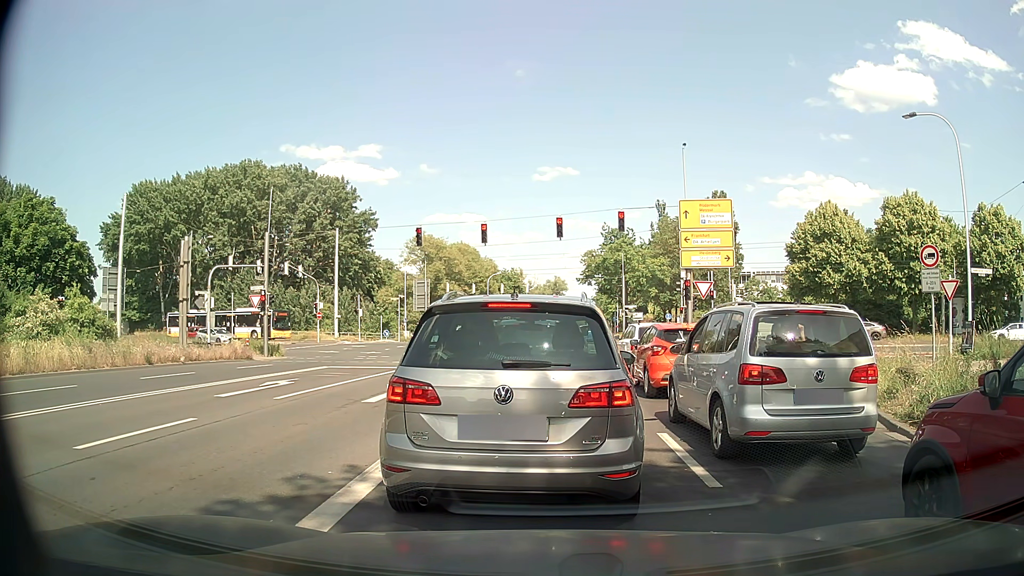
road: secondary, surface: asphalt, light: Day
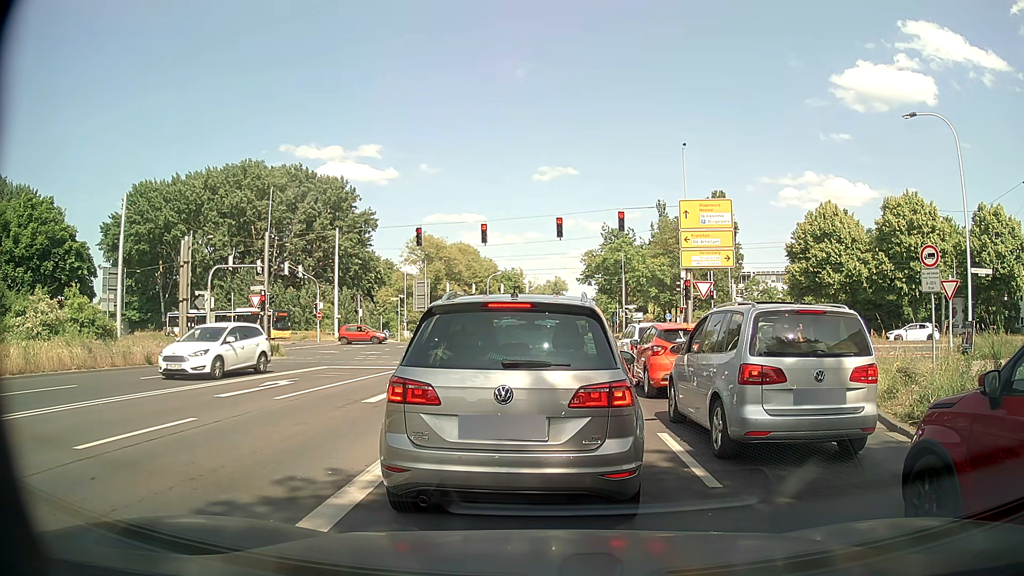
(0.0, 0.0) m; 0°
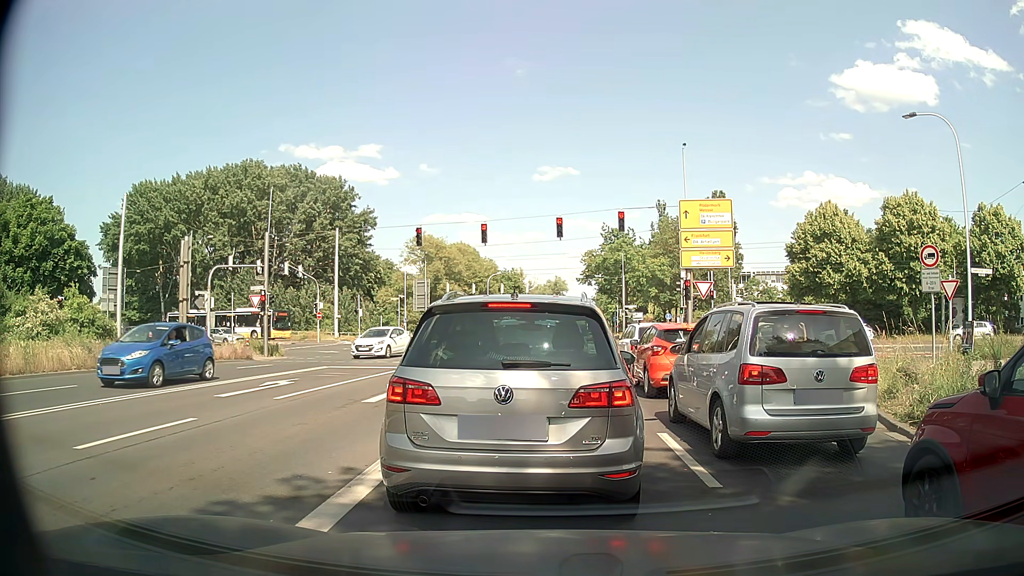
(0.0, 0.0) m; 0°
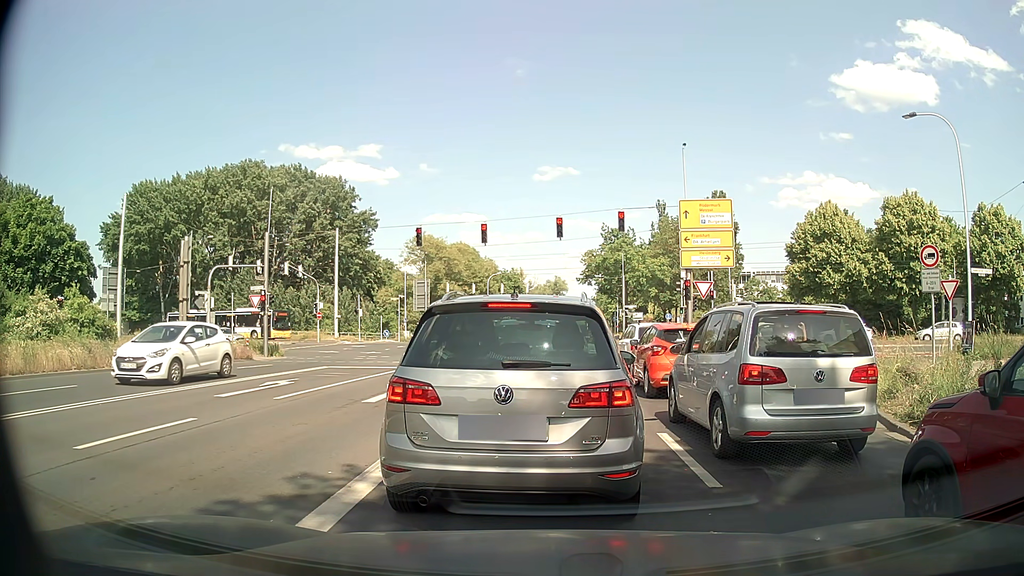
(0.0, 0.0) m; 0°
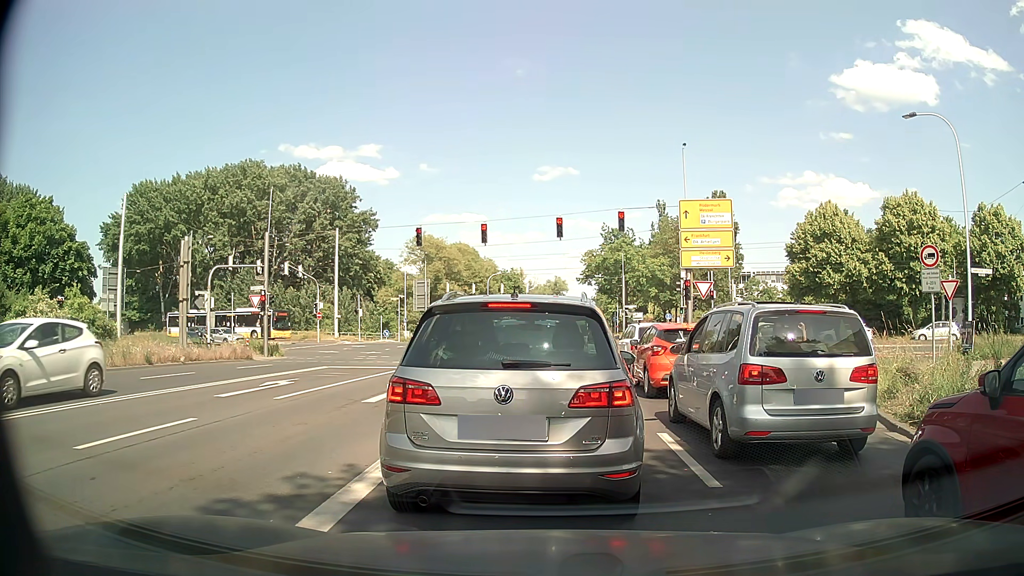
(0.0, 0.0) m; 0°
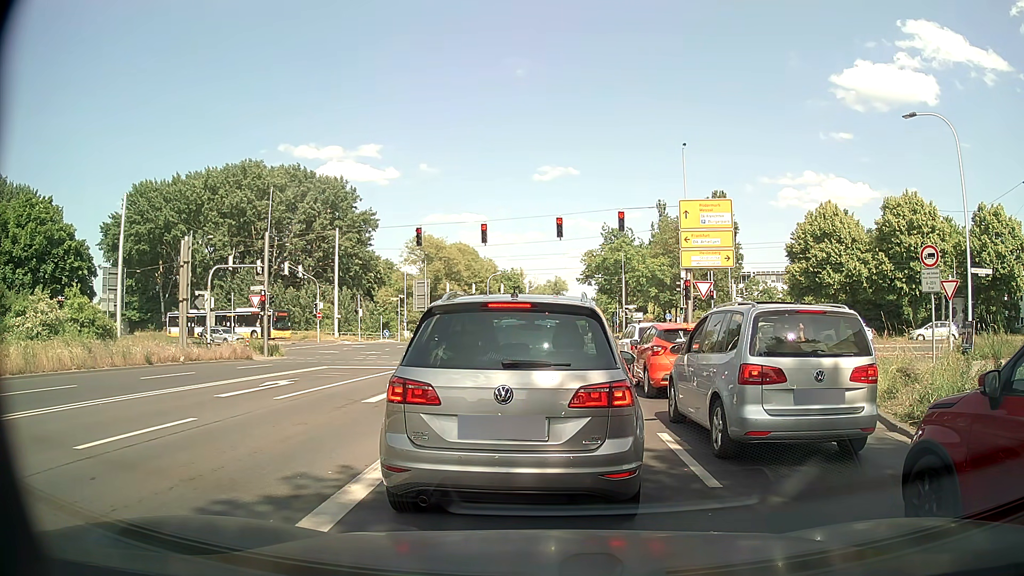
(0.0, 0.0) m; 0°
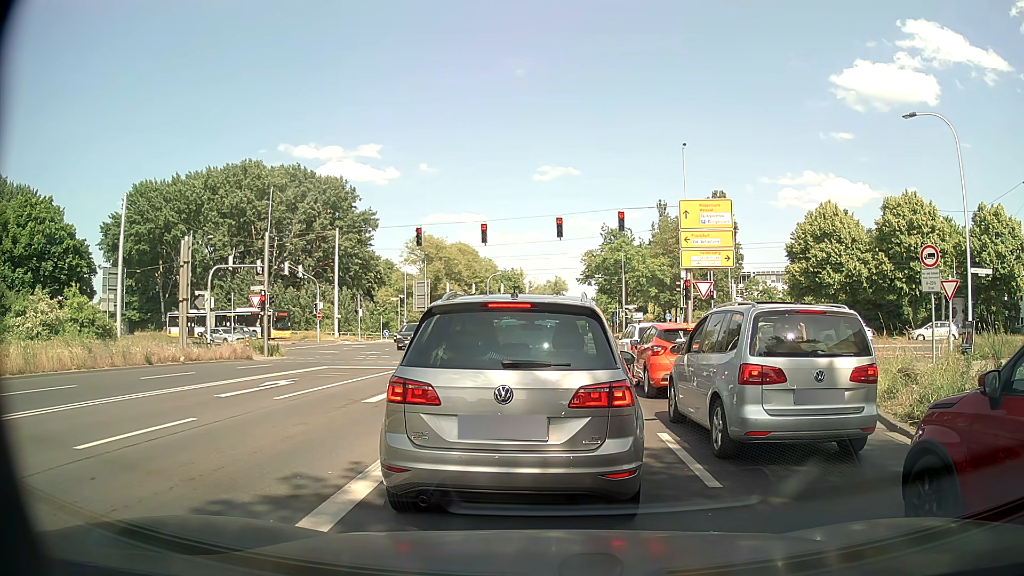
(0.0, 0.0) m; 0°
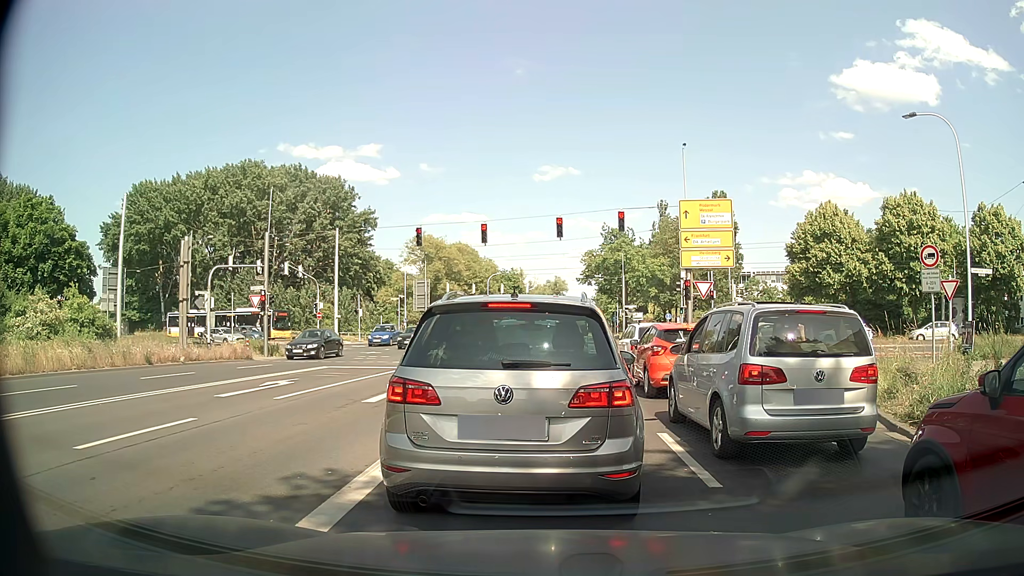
(0.0, 0.0) m; 0°
